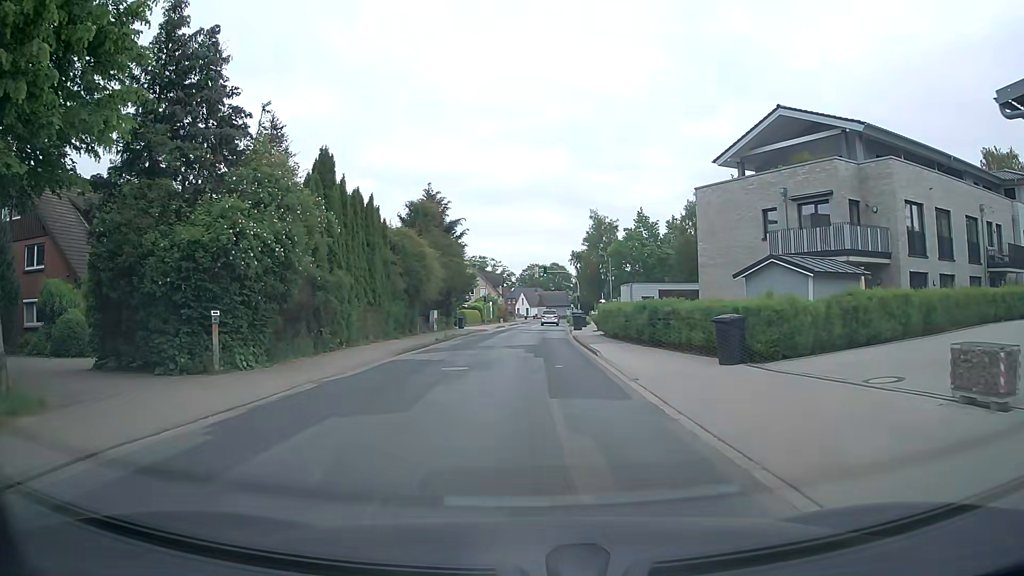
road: tertiary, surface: asphalt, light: Day
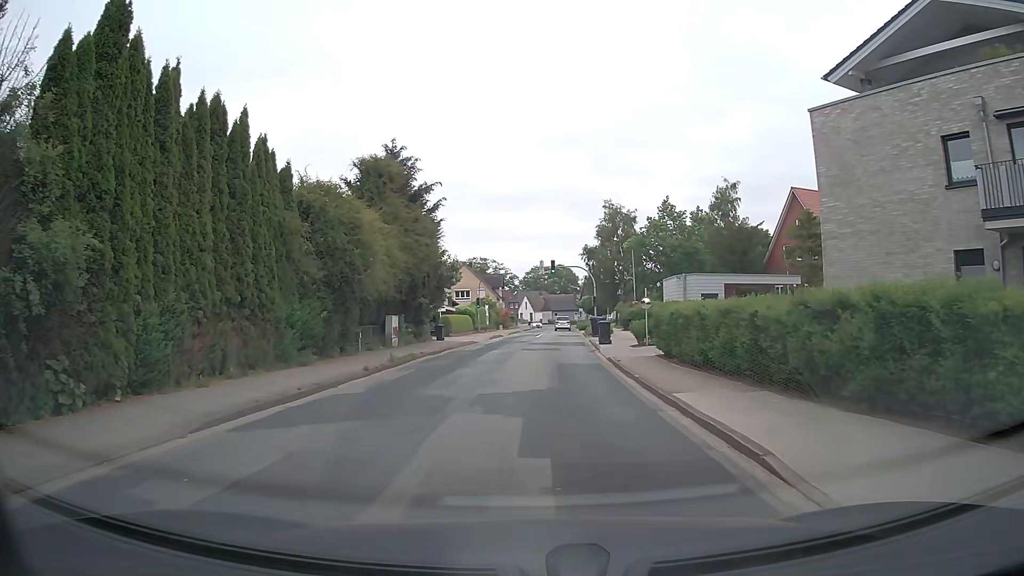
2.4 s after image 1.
(+0.2, +15.0) m; 0°
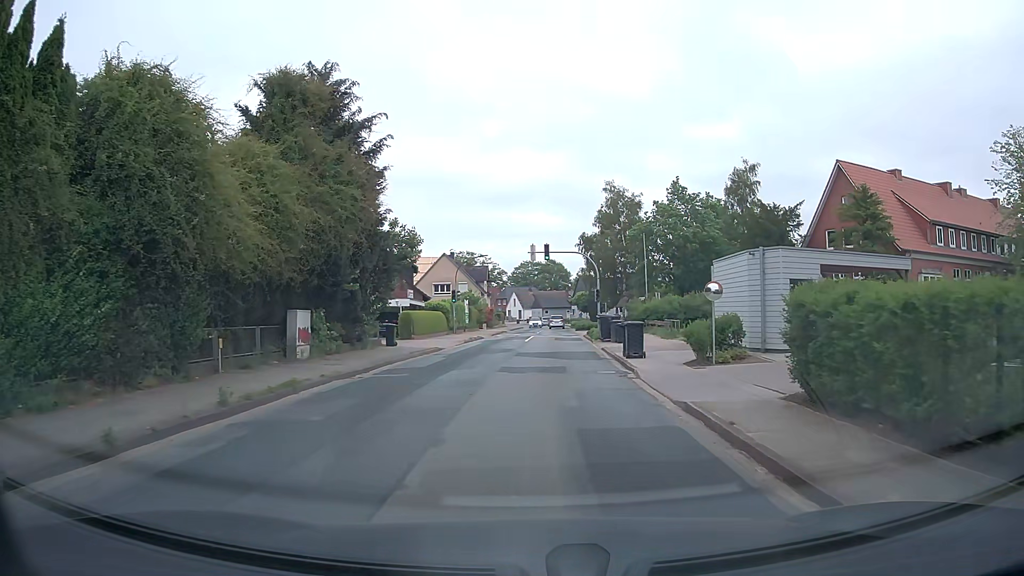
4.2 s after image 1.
(+0.1, +11.7) m; +1°
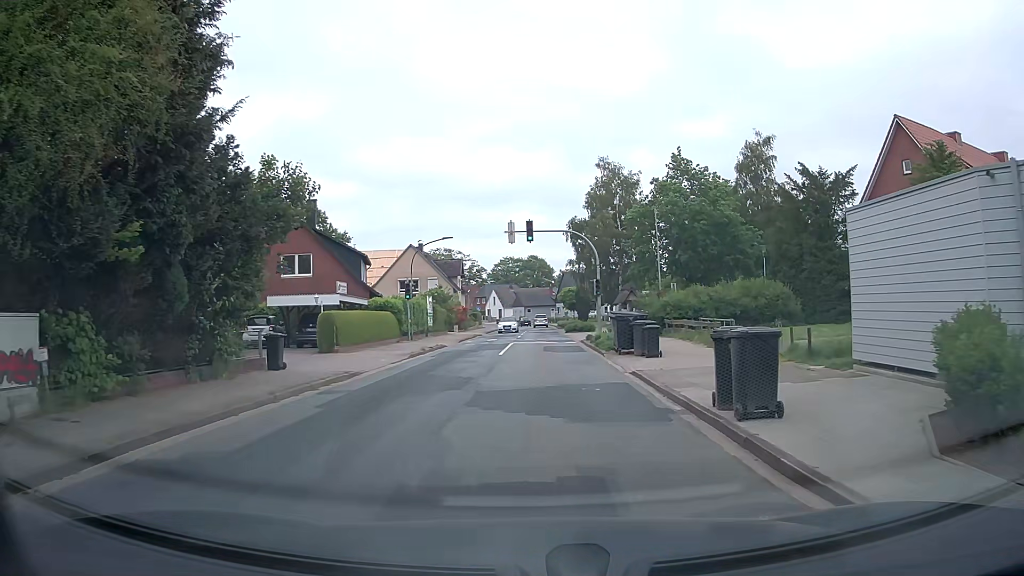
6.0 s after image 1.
(+0.2, +11.9) m; +2°
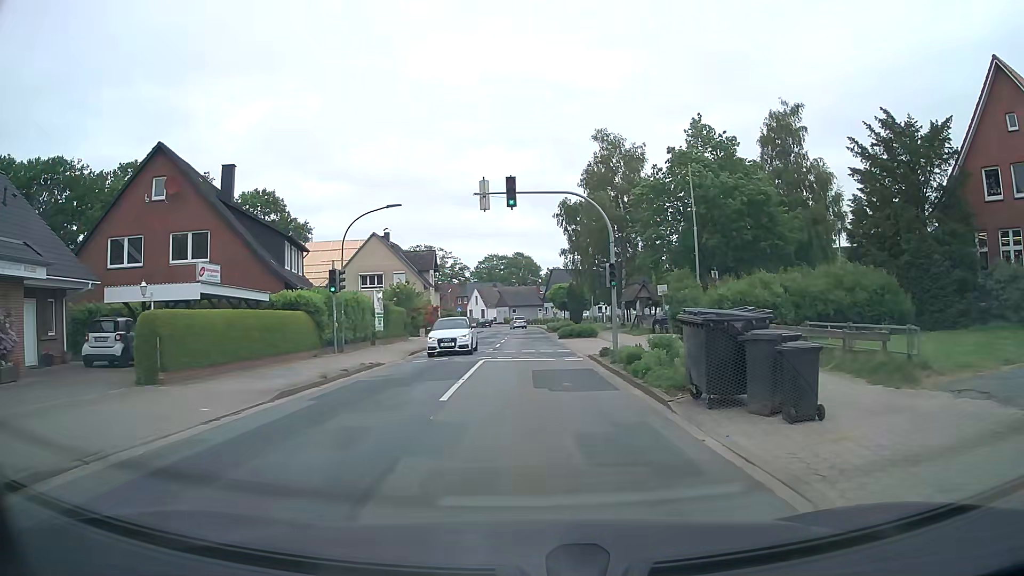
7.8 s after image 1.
(+0.1, +12.0) m; +2°
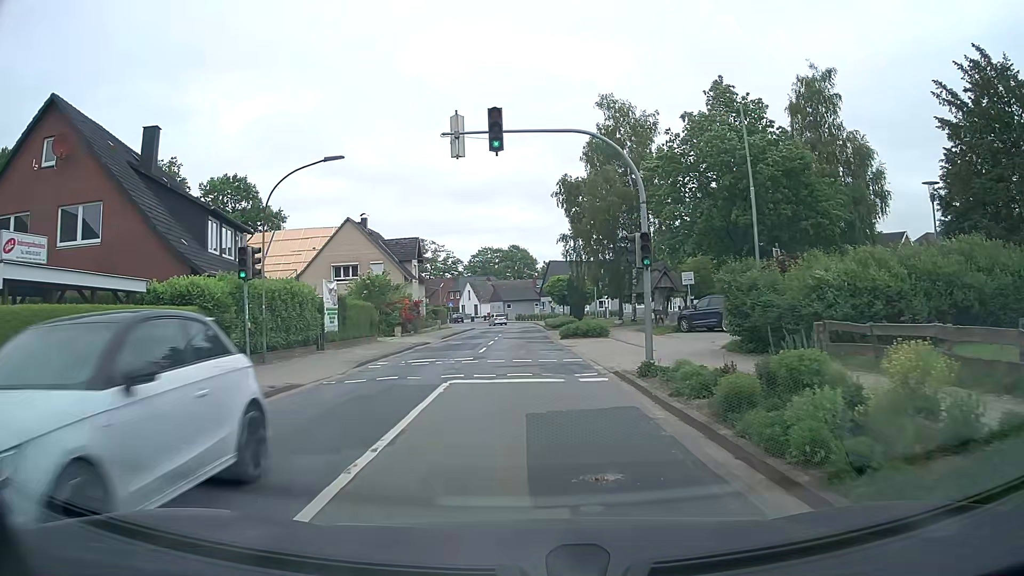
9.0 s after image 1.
(-0.2, +8.0) m; -1°
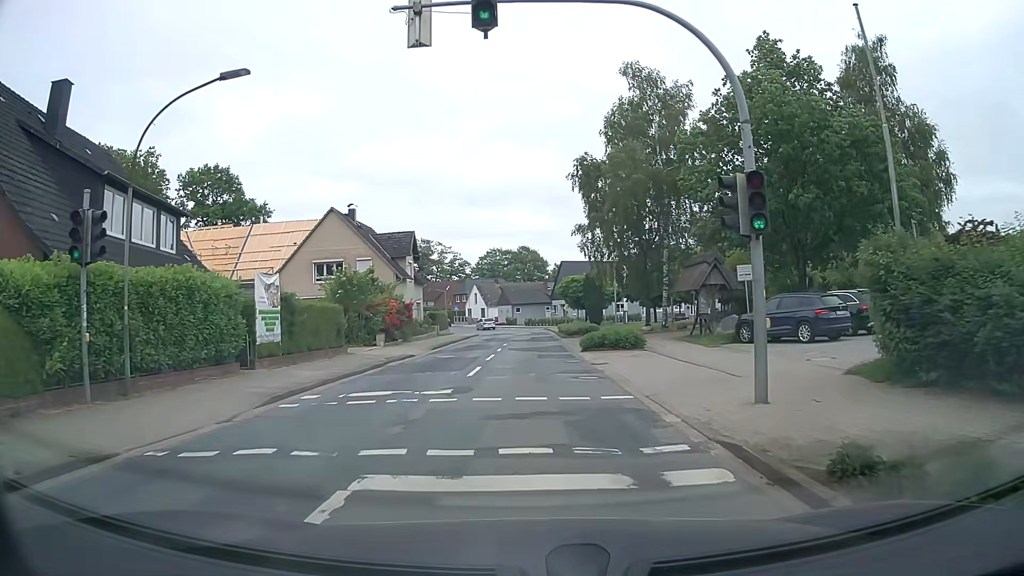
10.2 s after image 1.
(0.0, +7.8) m; 0°
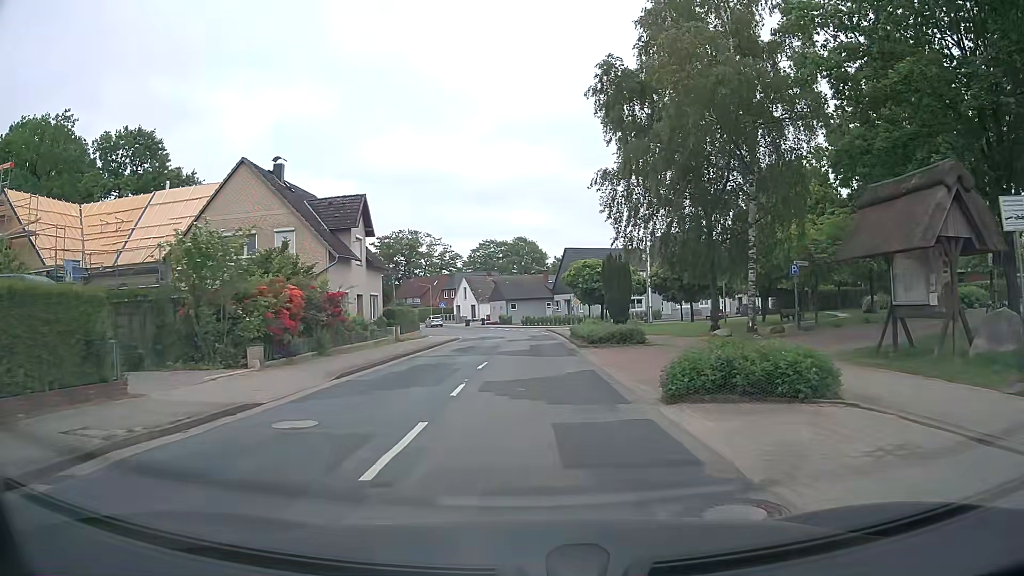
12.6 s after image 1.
(-0.3, +16.5) m; 0°
(0, +10) (0, +20) (0, +30) (0, +40) (-1, +50) (-2, +60) (-4, +70) (-7, +79) (-11, +89) (-15, +98) m
